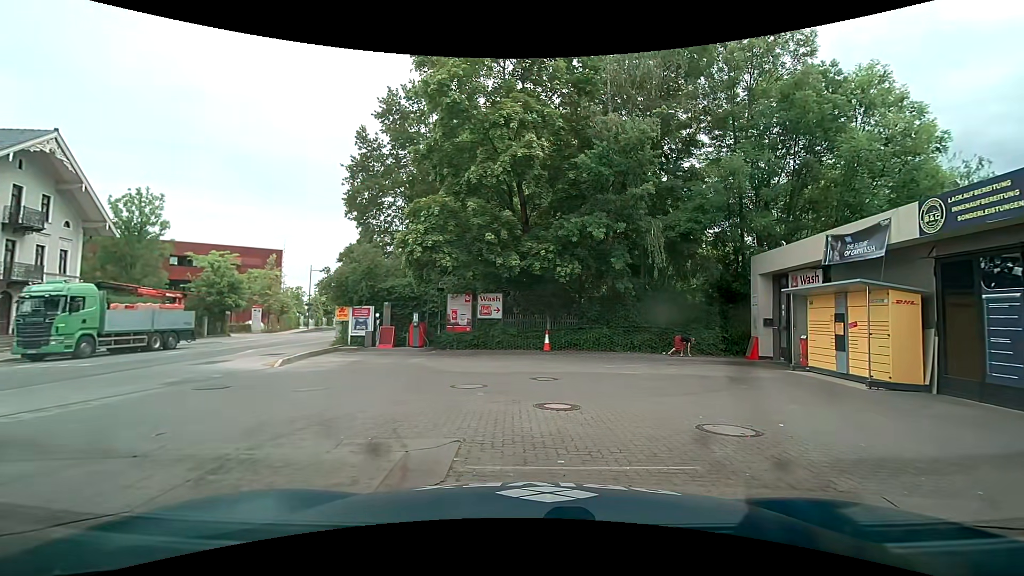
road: secondary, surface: asphalt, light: Day
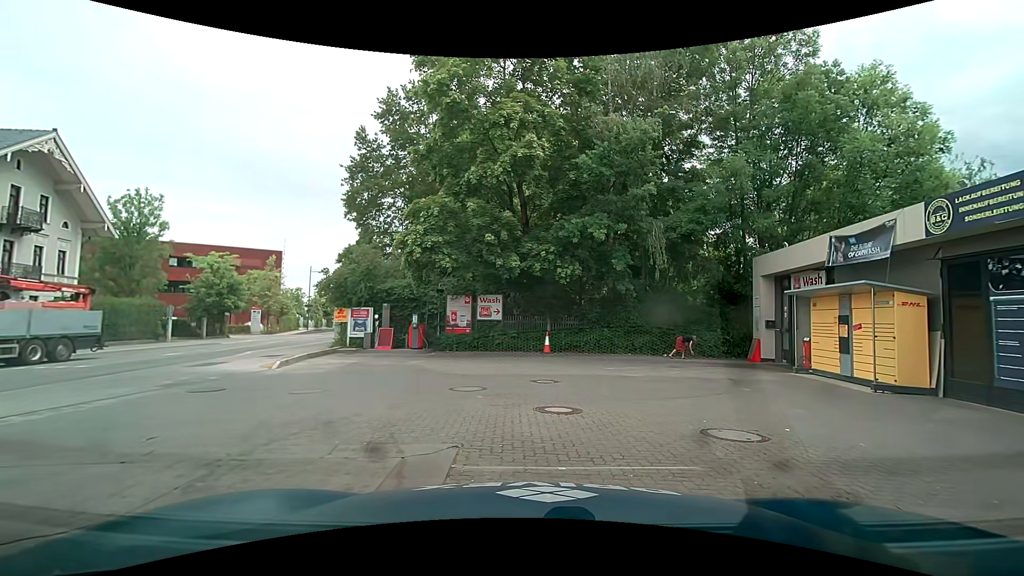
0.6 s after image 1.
(0.0, +0.2) m; 0°
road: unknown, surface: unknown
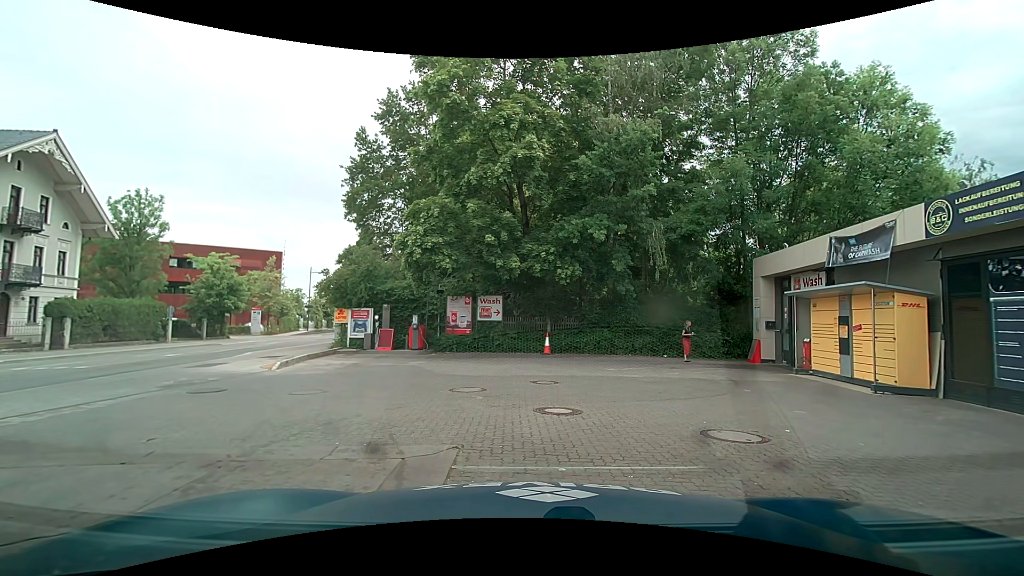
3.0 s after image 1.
(0.0, +0.1) m; 0°
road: secondary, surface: asphalt
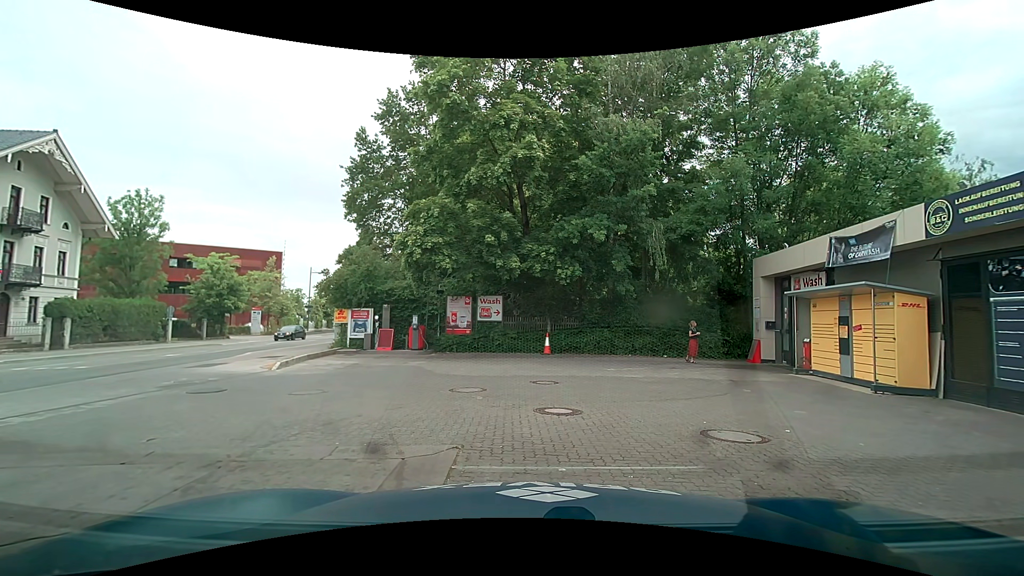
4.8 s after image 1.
(0.0, 0.0) m; 0°
